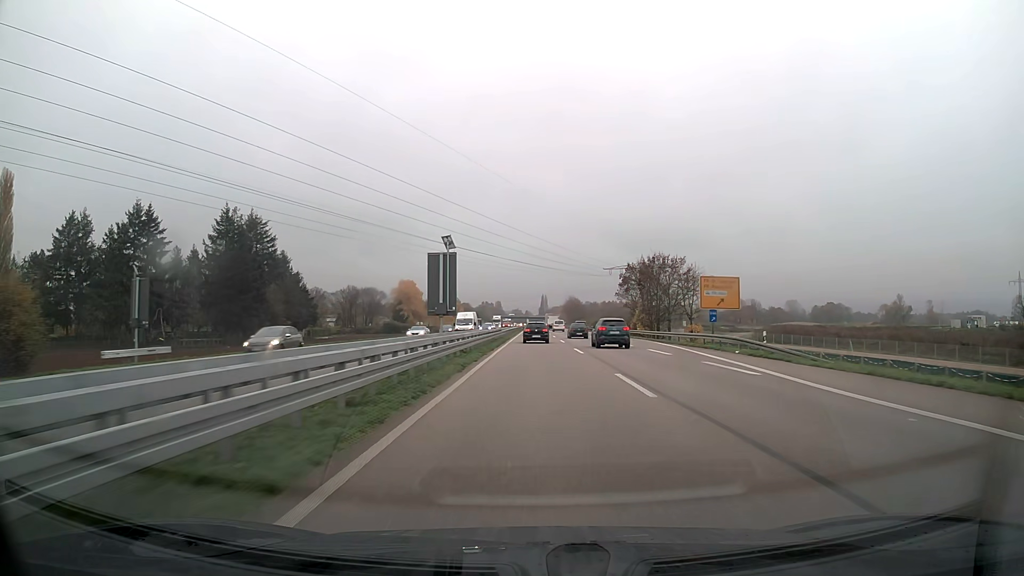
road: trunk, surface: asphalt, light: Day
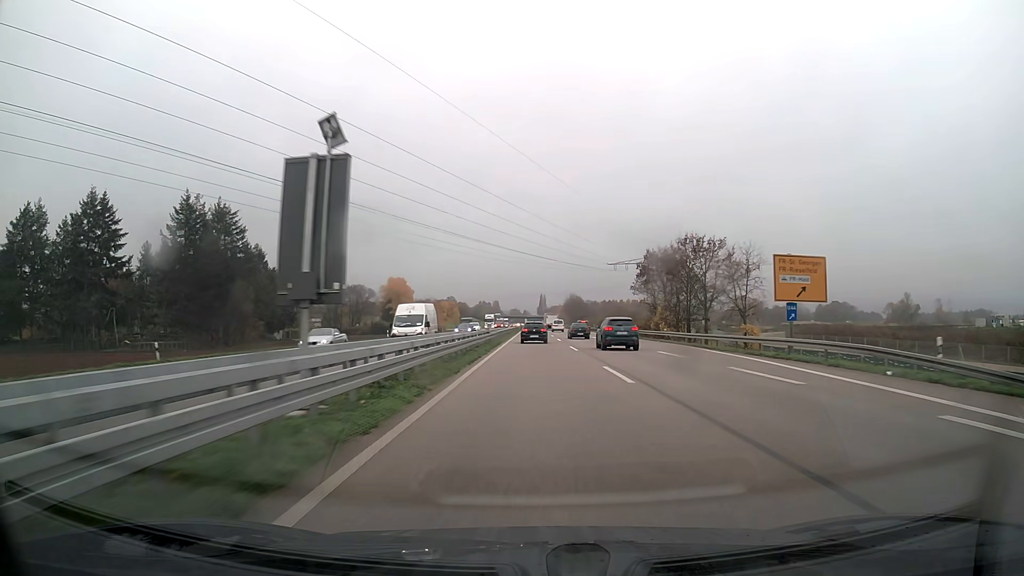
(0.0, +15.3) m; 0°
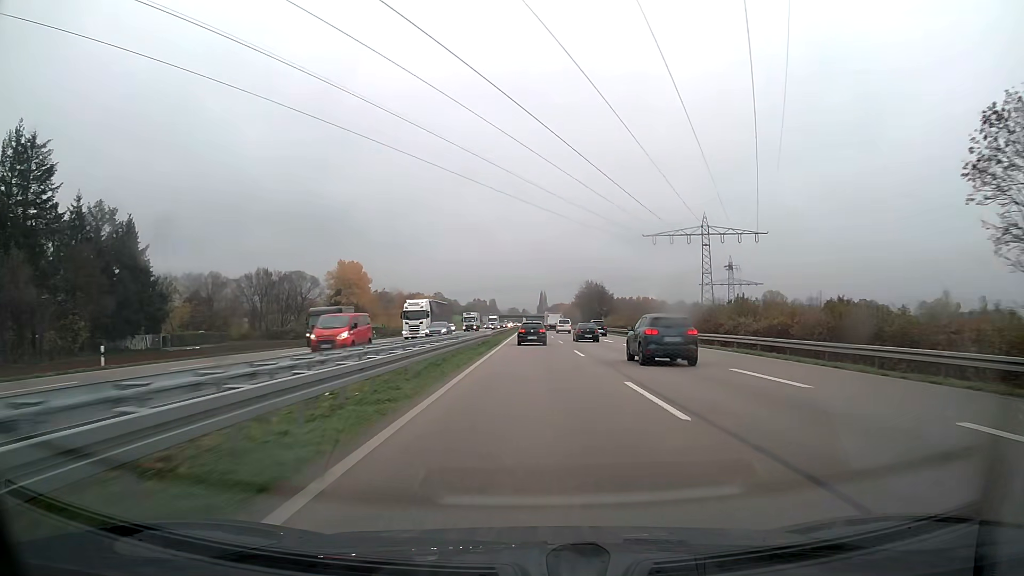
(+0.1, +60.5) m; 0°
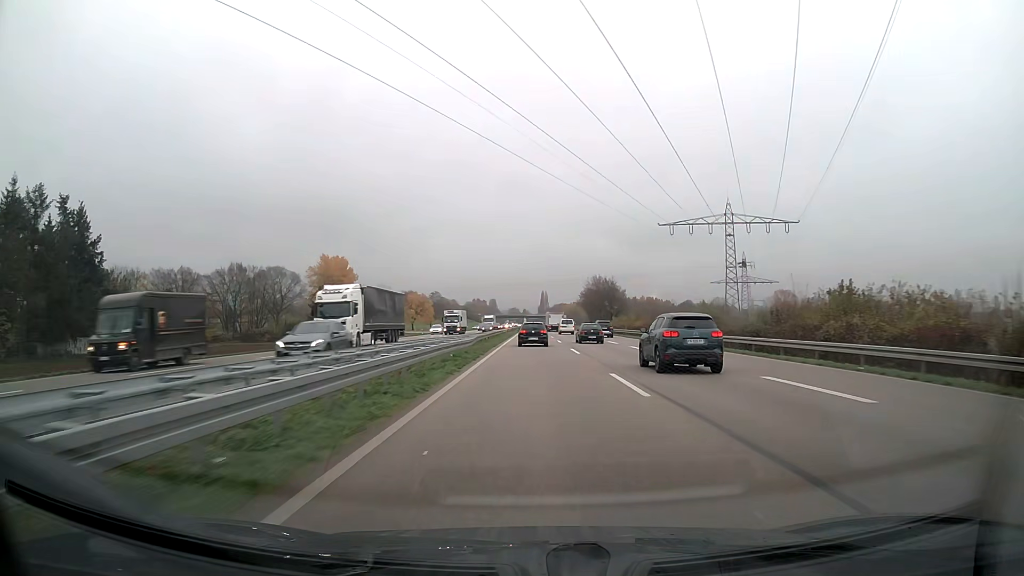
(0.0, +15.0) m; 0°
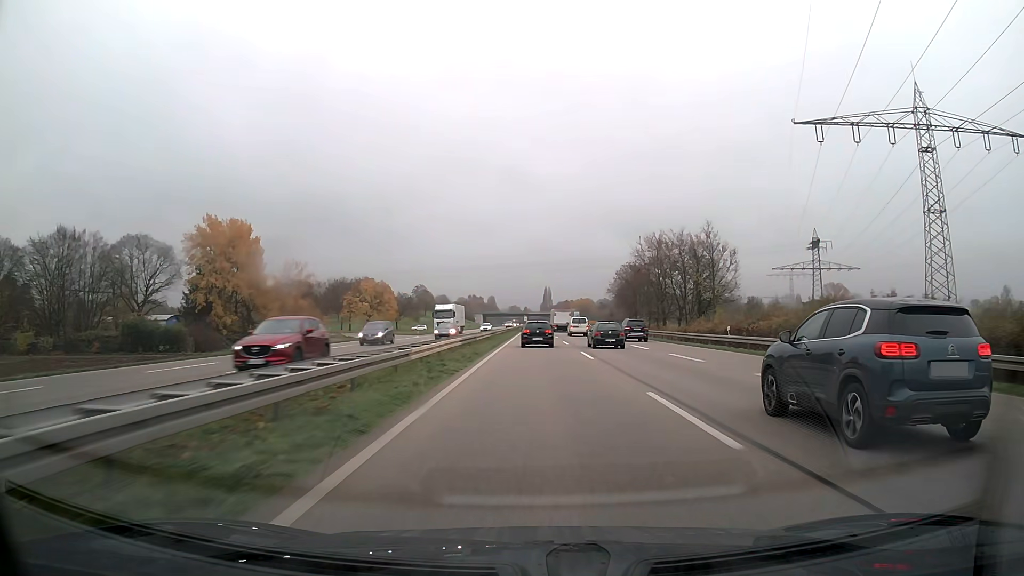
(-0.1, +59.2) m; 0°
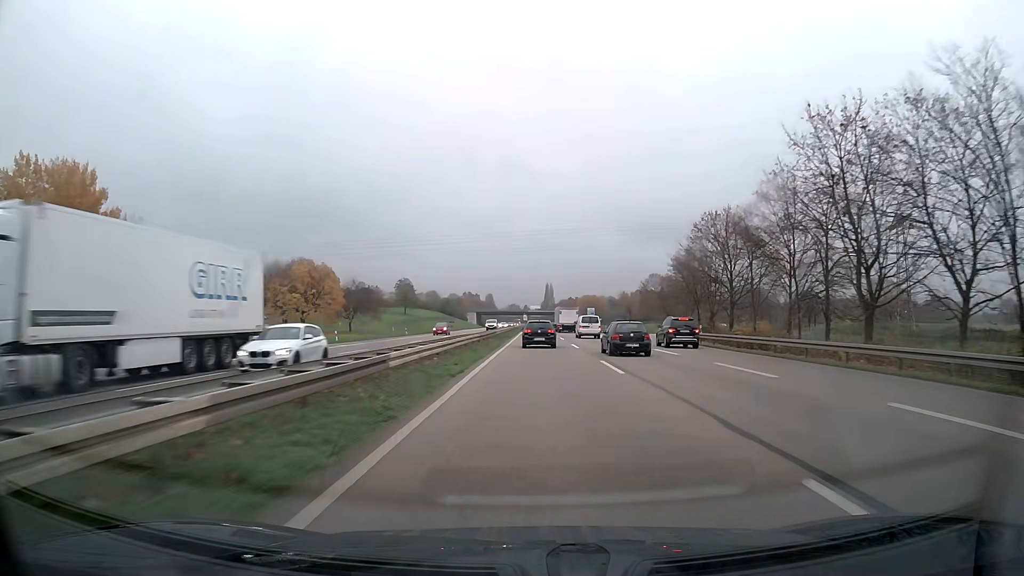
(0.0, +43.4) m; 0°
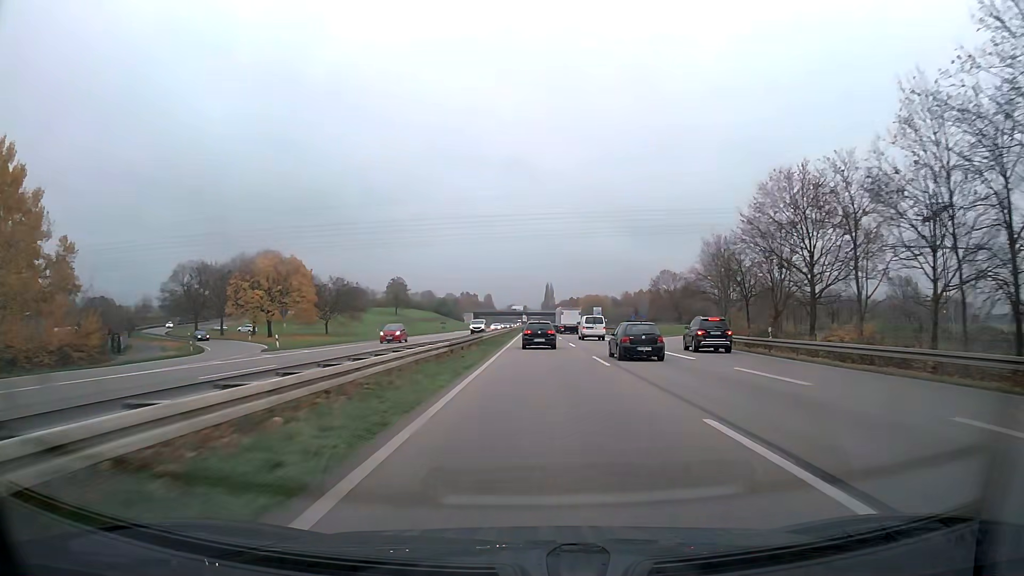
(0.0, +14.3) m; 0°
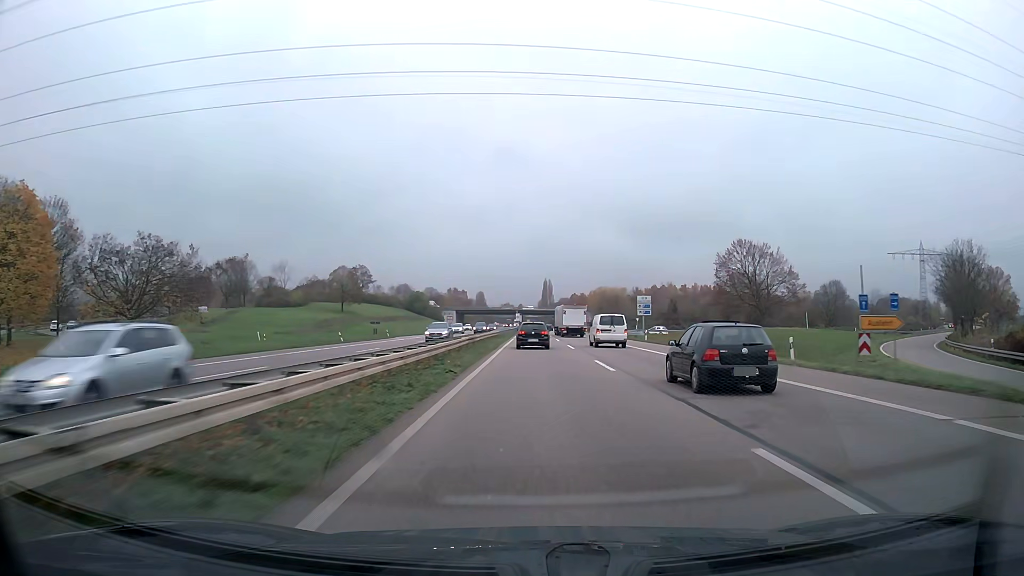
(+0.2, +56.1) m; 0°
